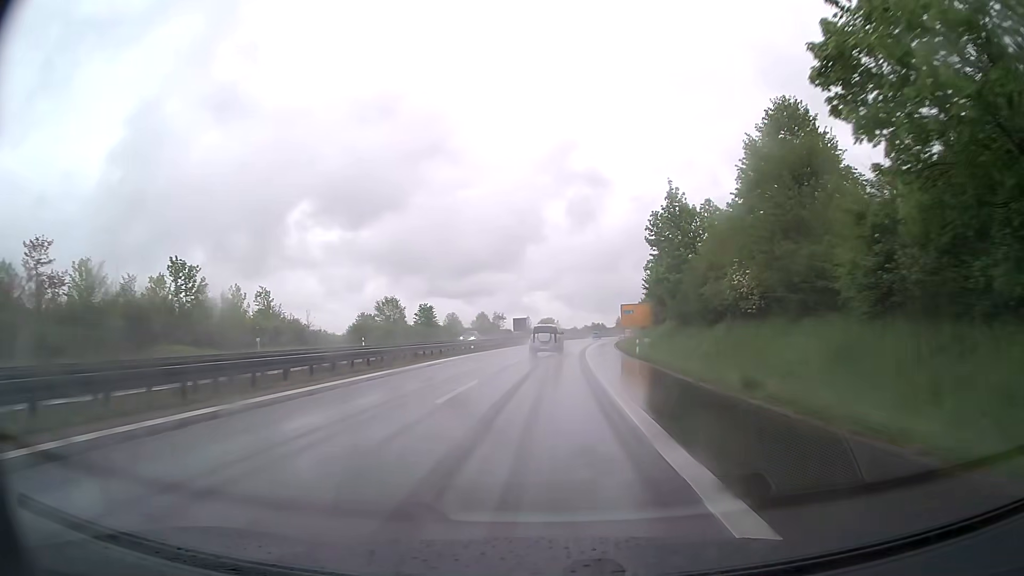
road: trunk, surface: asphalt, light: Day
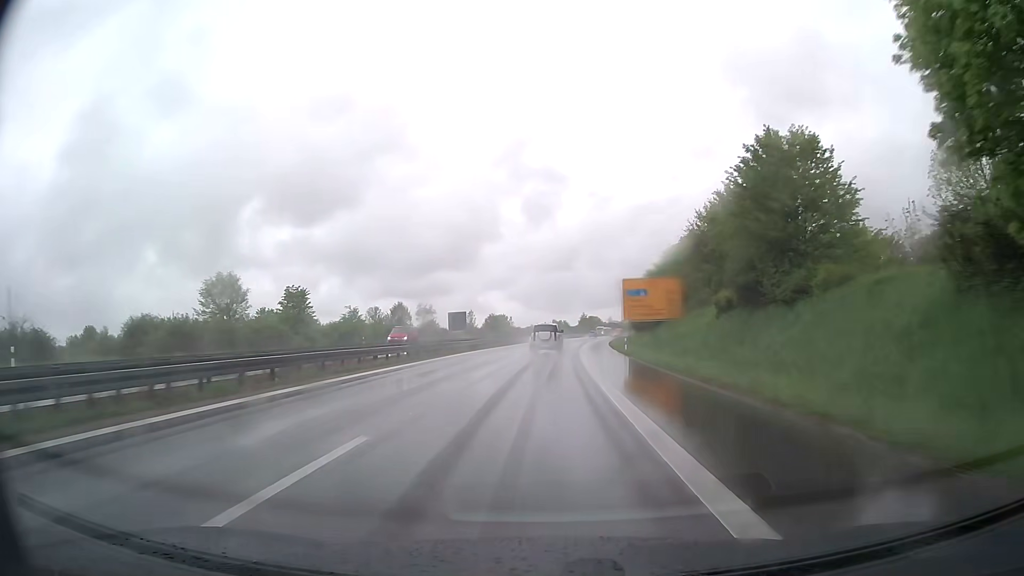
(+1.5, +46.9) m; +4°
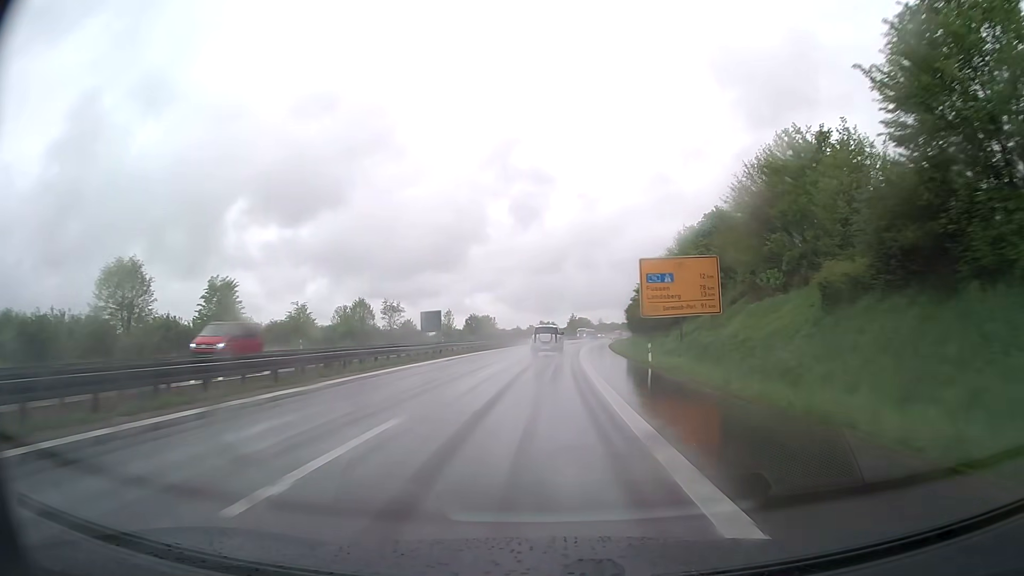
(+0.1, +15.8) m; +2°
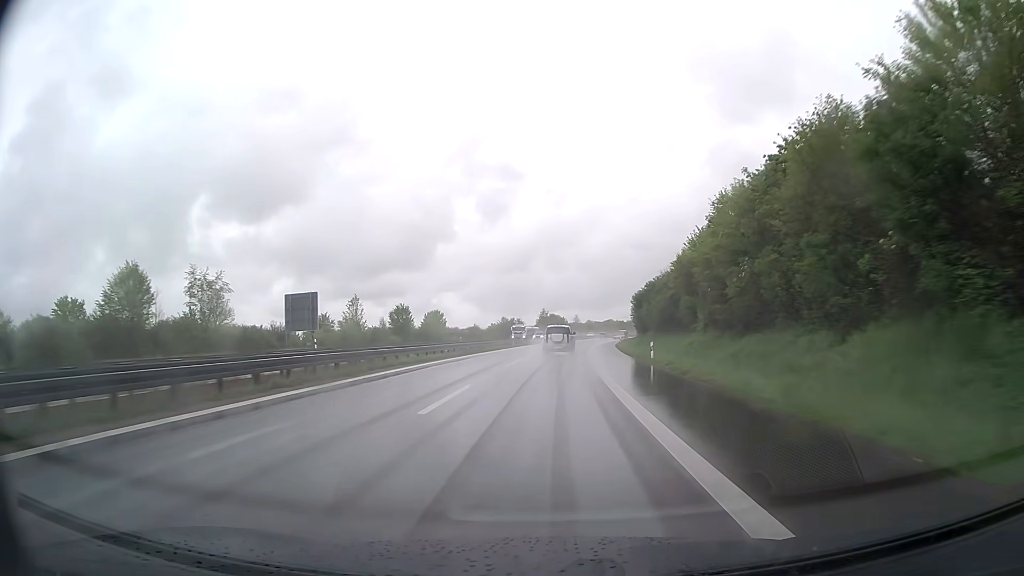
(+0.8, +47.7) m; +2°
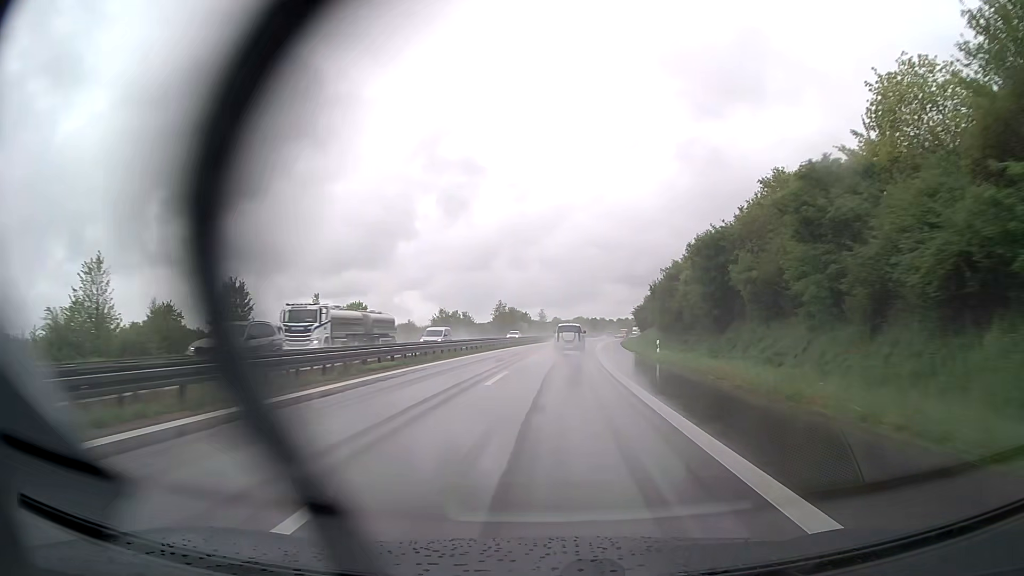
(+1.2, +48.2) m; +3°
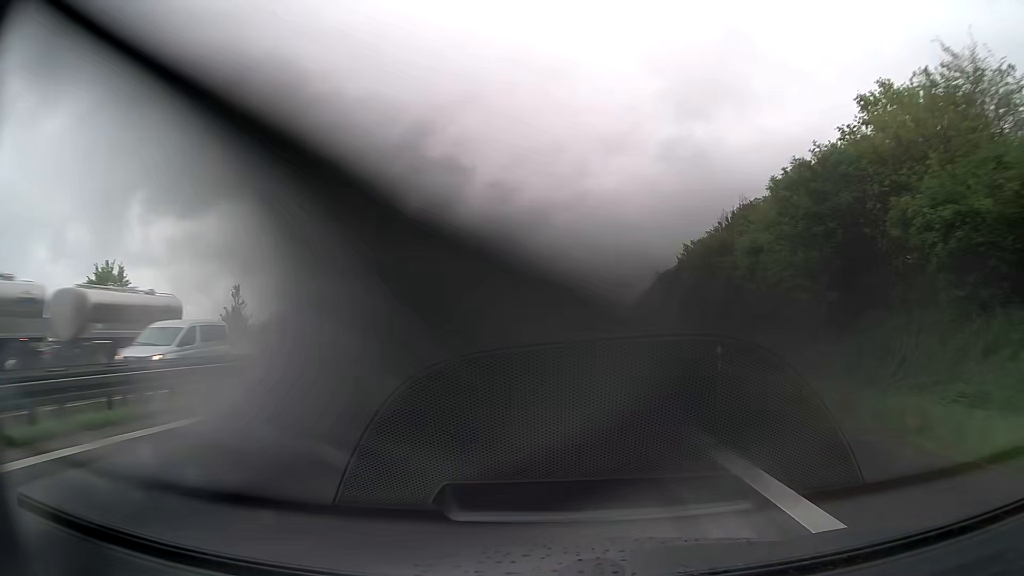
(+0.2, +16.2) m; +1°
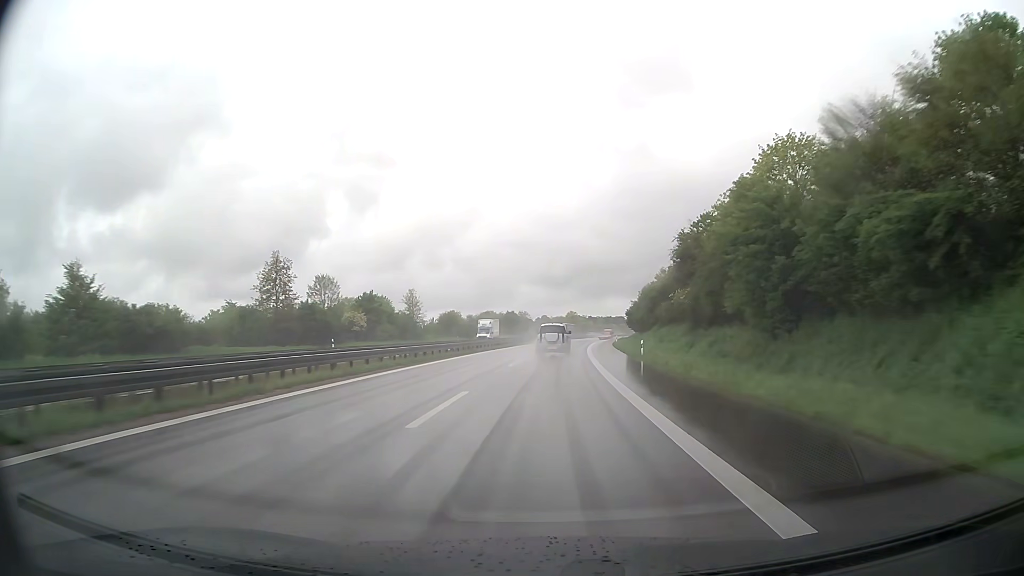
(+4.5, +81.9) m; +6°
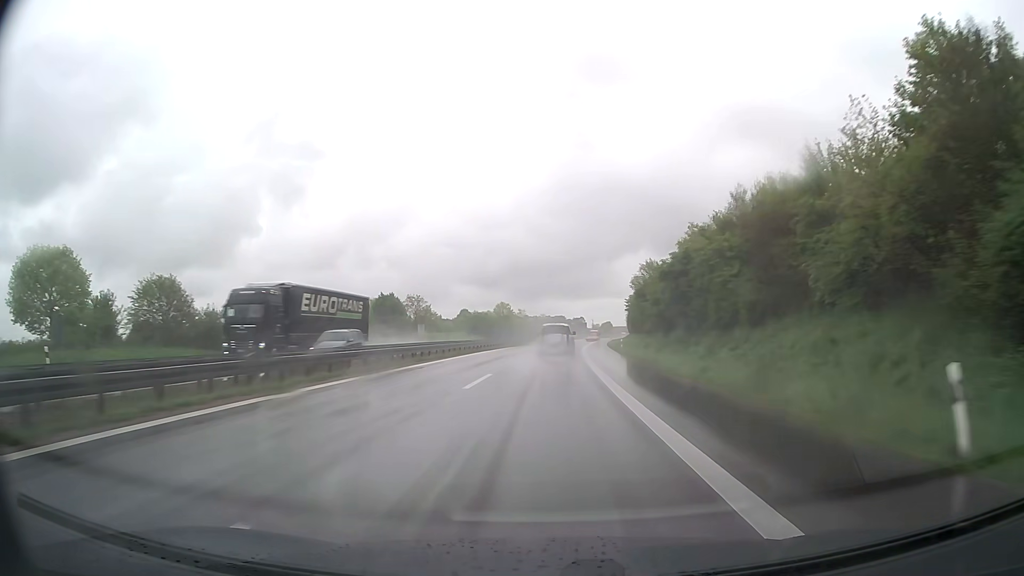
(+4.2, +83.5) m; +6°
(0, +10) (0, +20) (0, +30) (+1, +40) (+1, +50) (+2, +60) (+2, +70) (+3, +80) (+4, +90) (+4, +100) m
